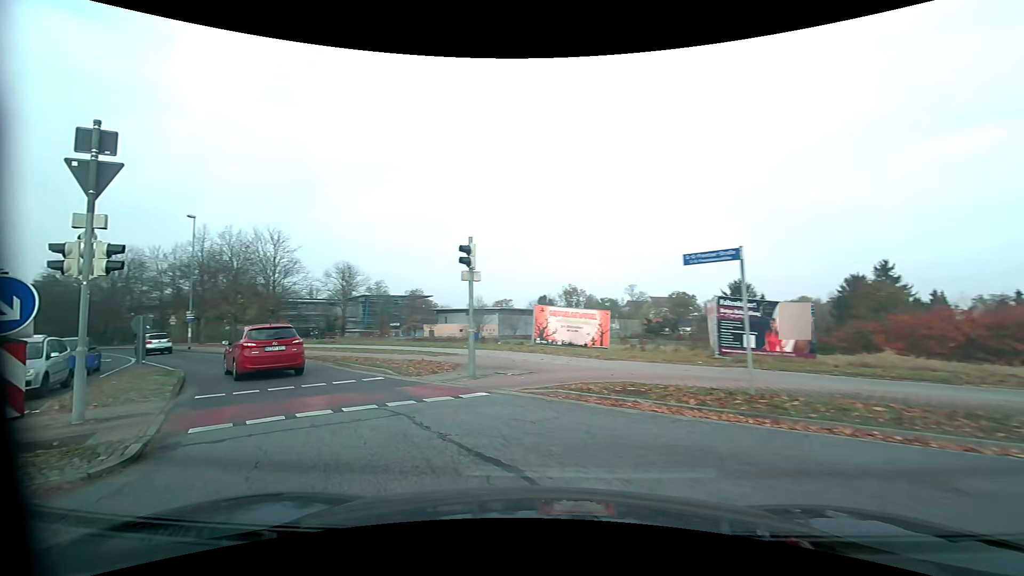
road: residential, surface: asphalt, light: Day
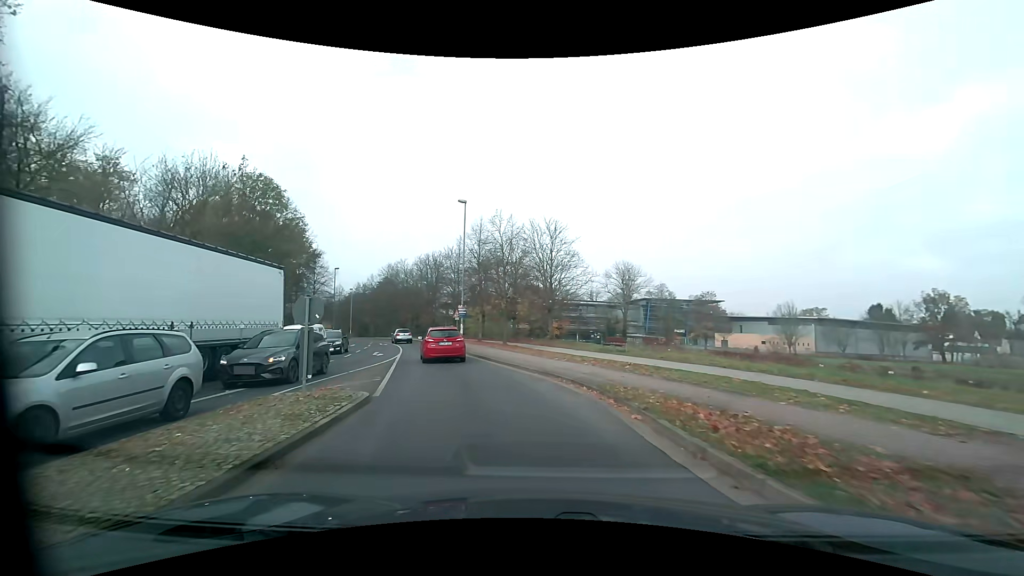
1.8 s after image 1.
(-3.6, +10.8) m; -30°
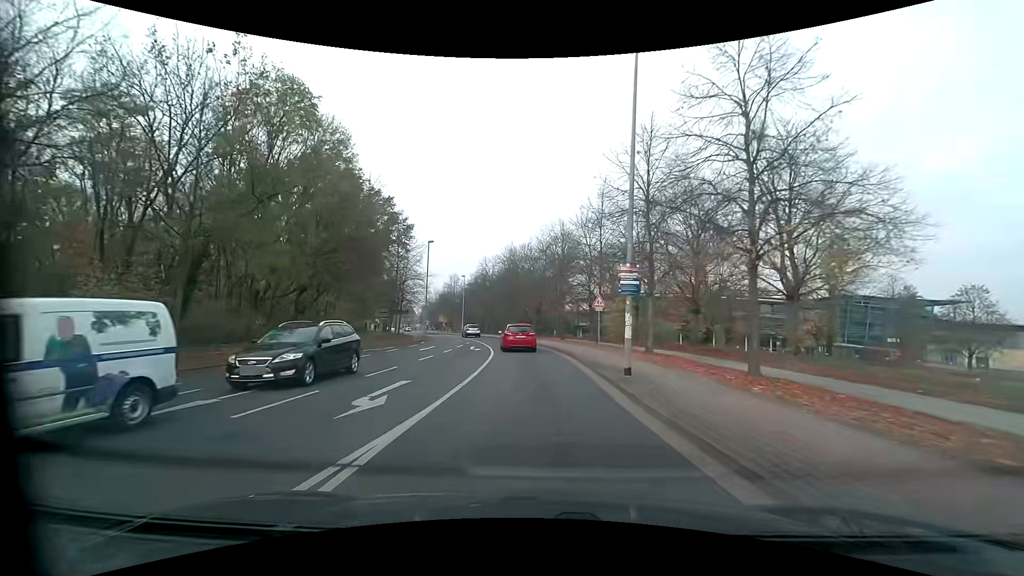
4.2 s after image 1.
(-3.6, +21.7) m; -14°
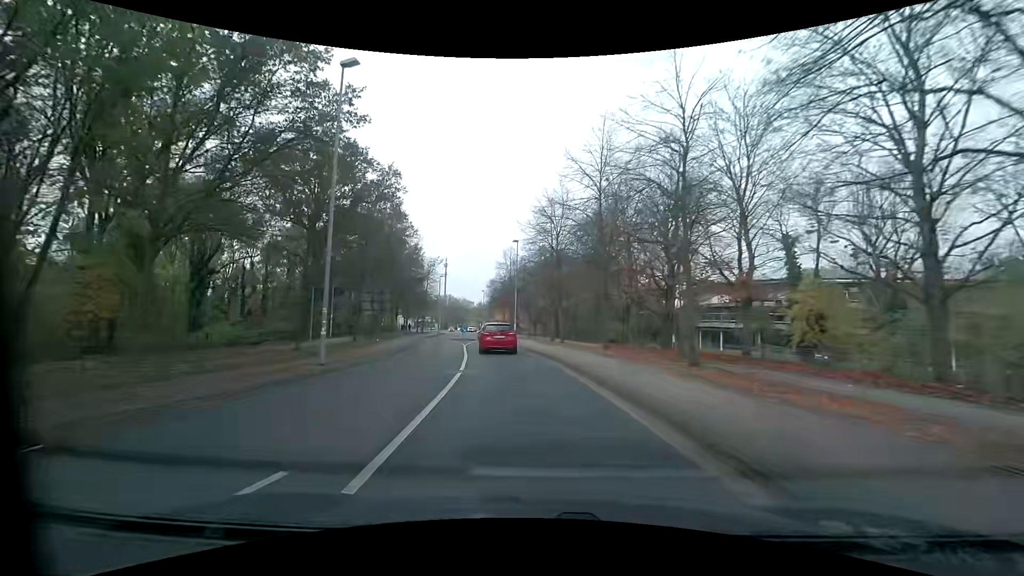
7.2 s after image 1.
(-2.0, +36.7) m; -9°
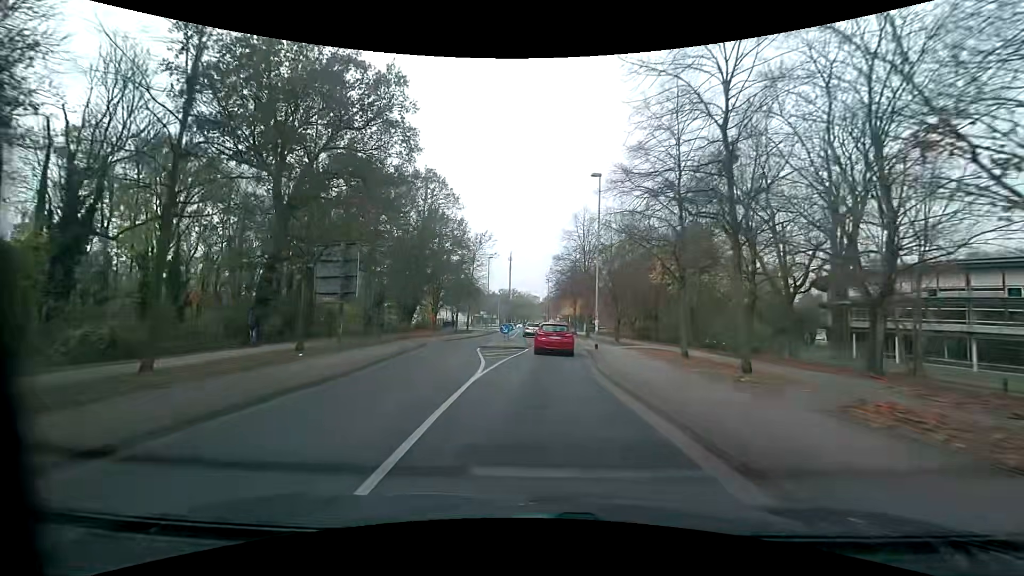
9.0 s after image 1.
(-1.6, +21.3) m; -8°
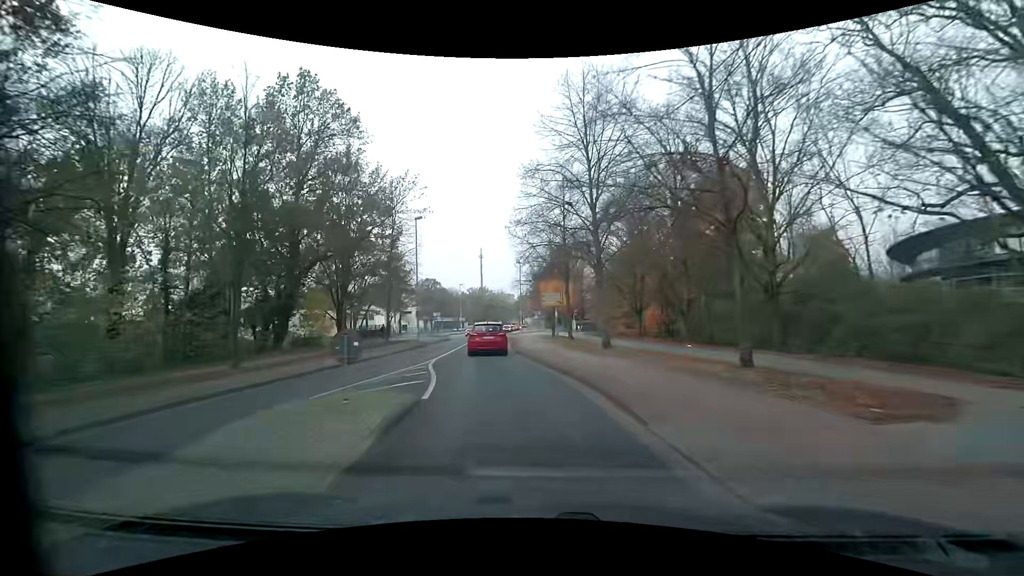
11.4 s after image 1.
(+1.0, +26.8) m; +3°
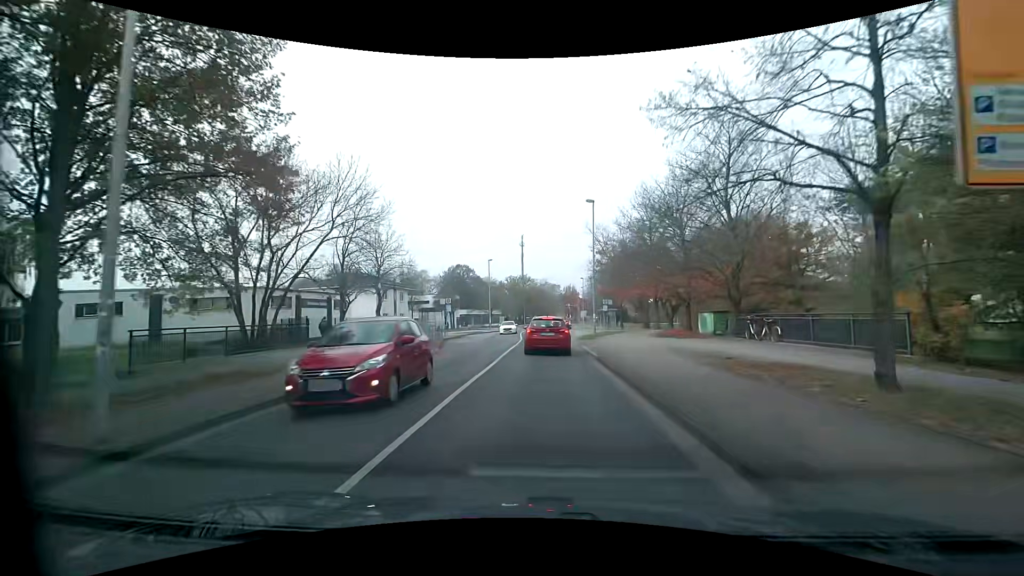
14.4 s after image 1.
(-3.2, +32.8) m; -4°
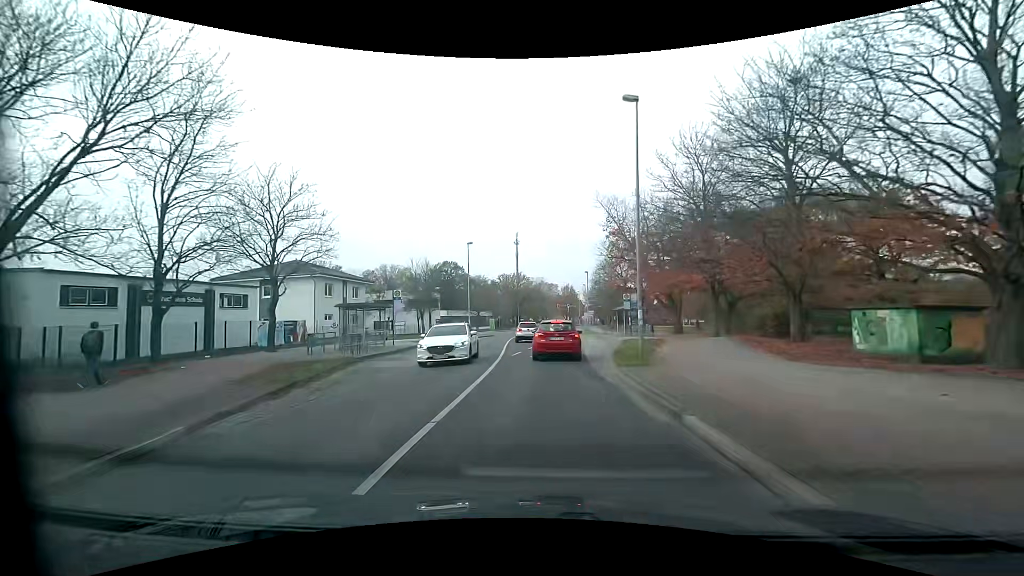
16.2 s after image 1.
(0.0, +16.9) m; 0°
